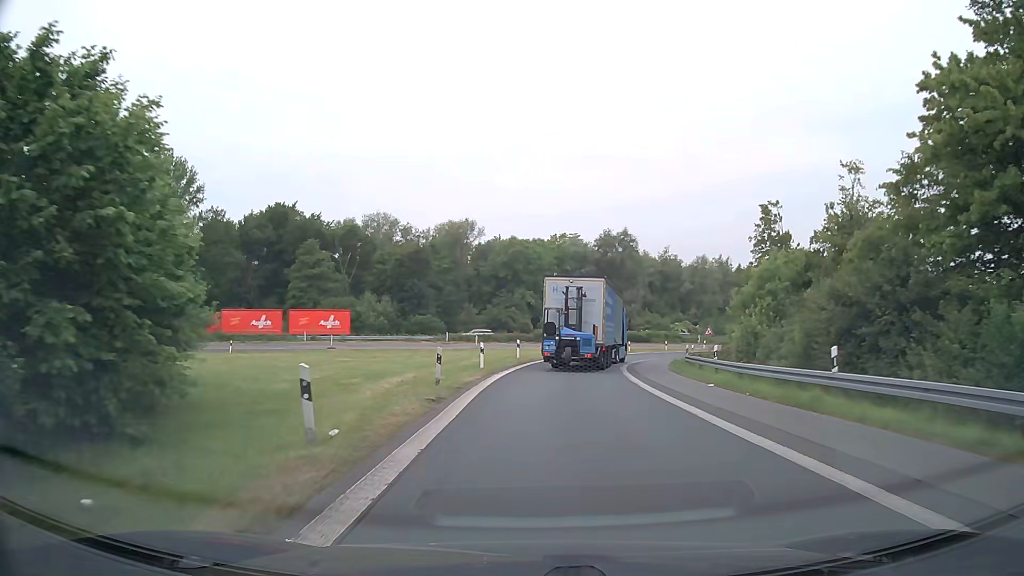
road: motorway_link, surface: asphalt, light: Day
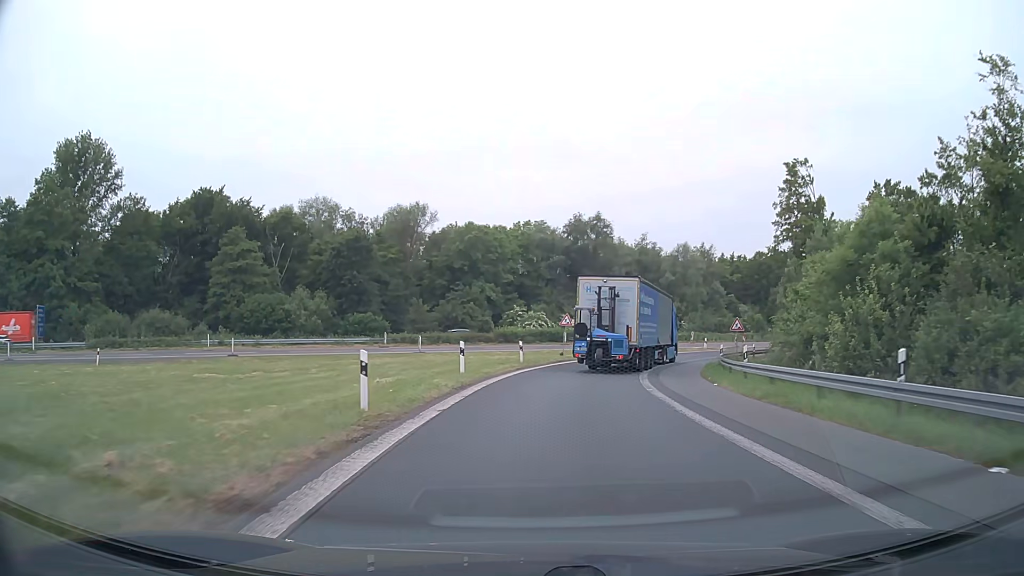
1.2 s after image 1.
(+0.3, +15.9) m; +3°
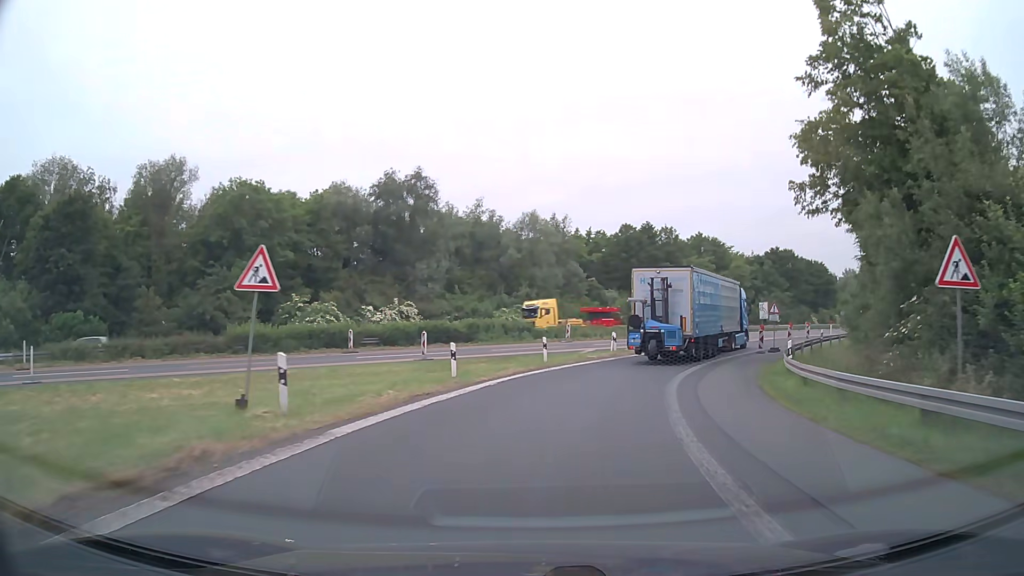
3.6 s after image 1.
(+3.6, +31.4) m; +14°
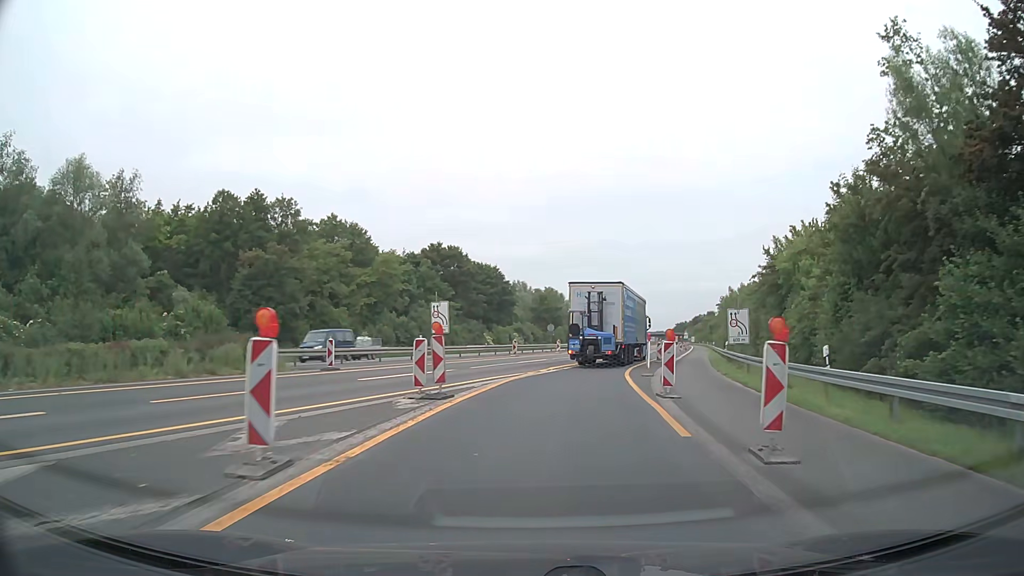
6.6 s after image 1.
(+10.6, +38.8) m; +30°
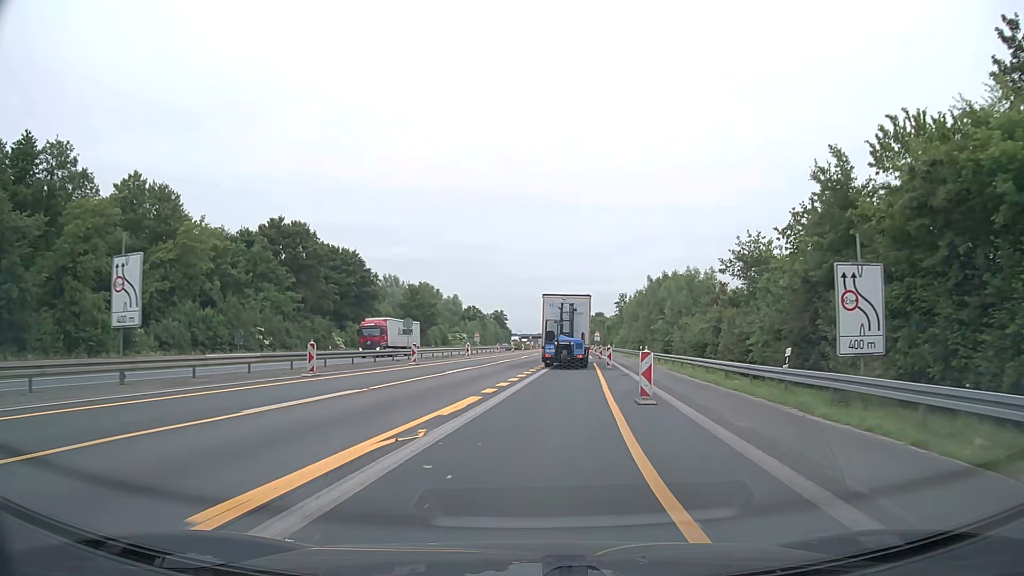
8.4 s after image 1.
(+2.7, +25.9) m; +11°
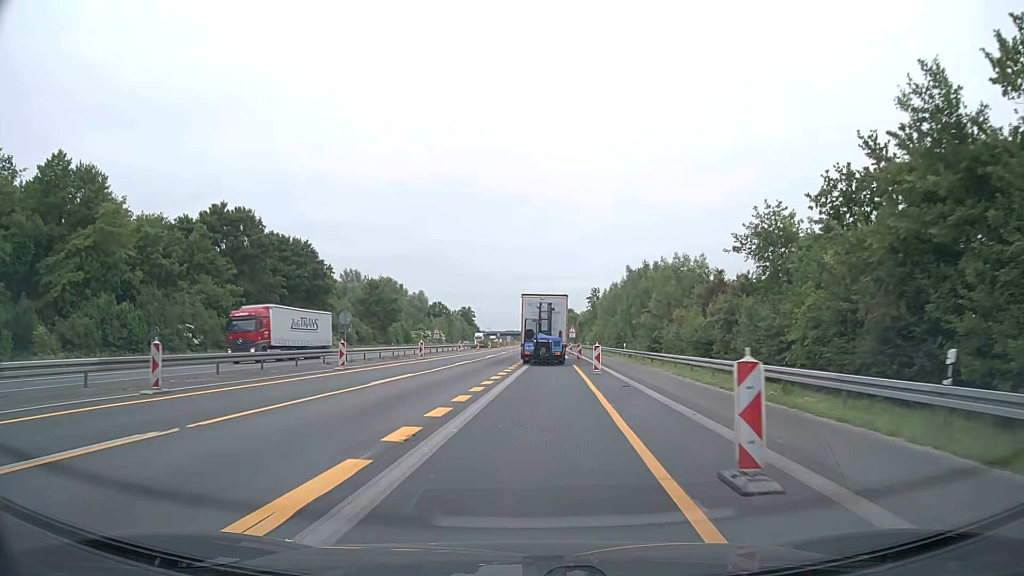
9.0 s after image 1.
(+0.3, +9.2) m; +3°
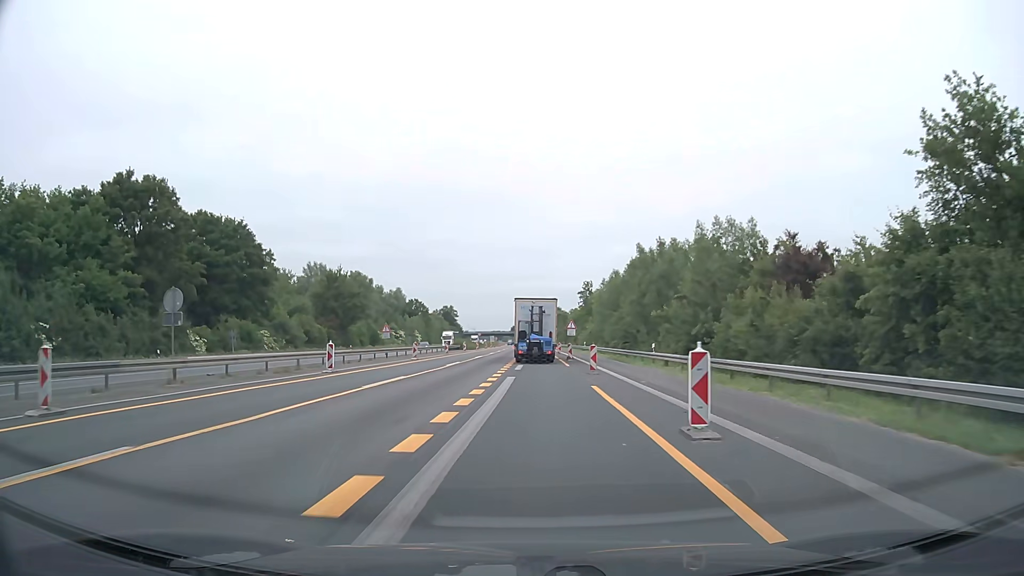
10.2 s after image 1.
(+0.4, +19.2) m; +2°
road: motorway
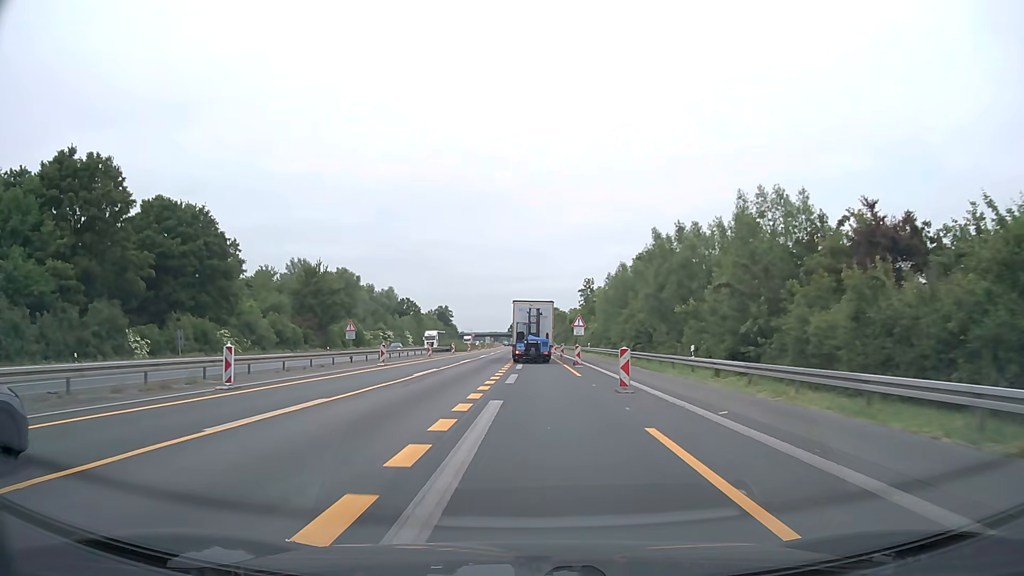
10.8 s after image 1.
(0.0, +10.0) m; 0°
(0, +10) (0, +20) (0, +30) (0, +40) (0, +50) (-1, +60) (-1, +70) (-1, +80) (-1, +90) (-2, +100) m
